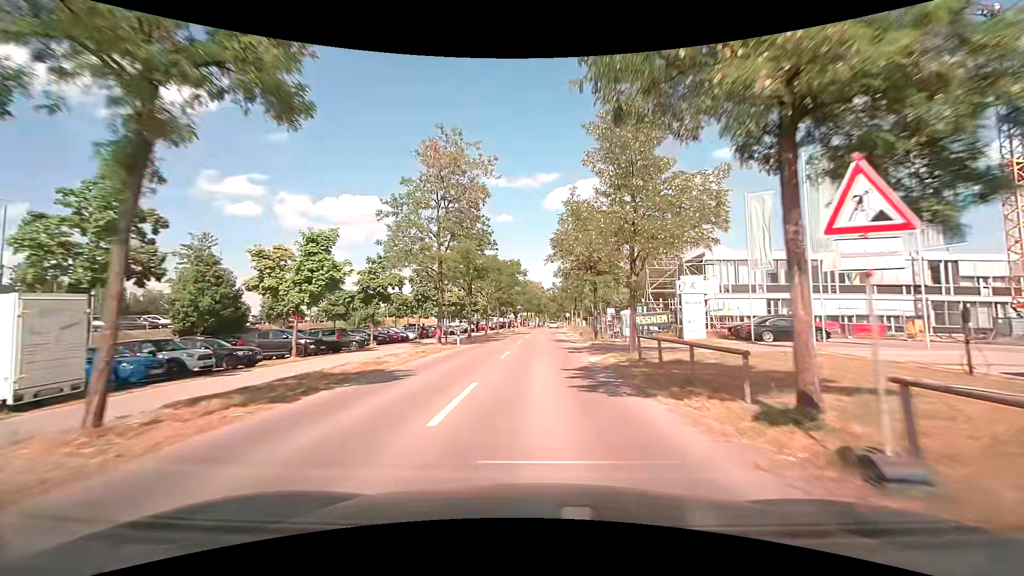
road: tertiary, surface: asphalt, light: Day
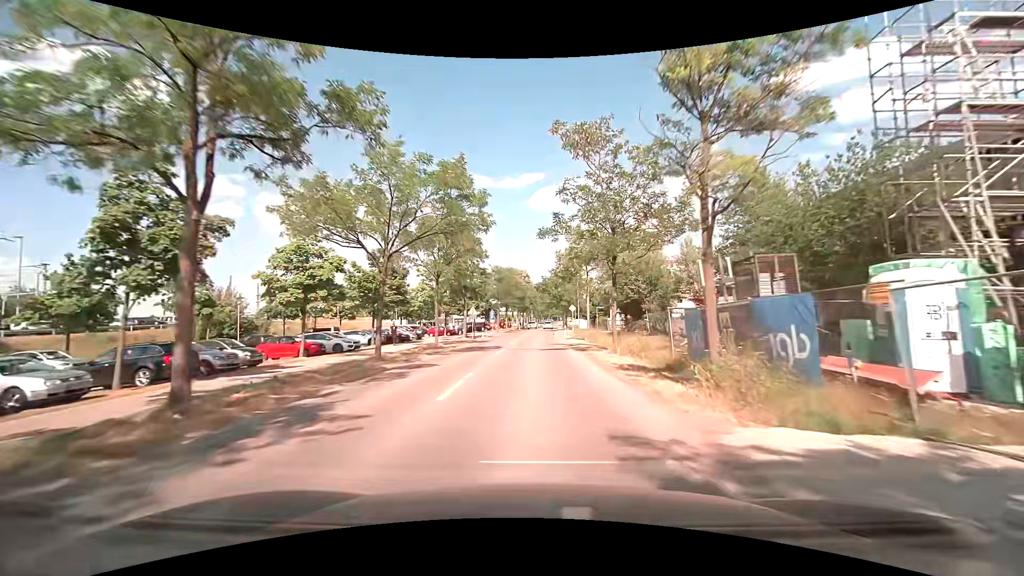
(+0.2, +34.2) m; +1°
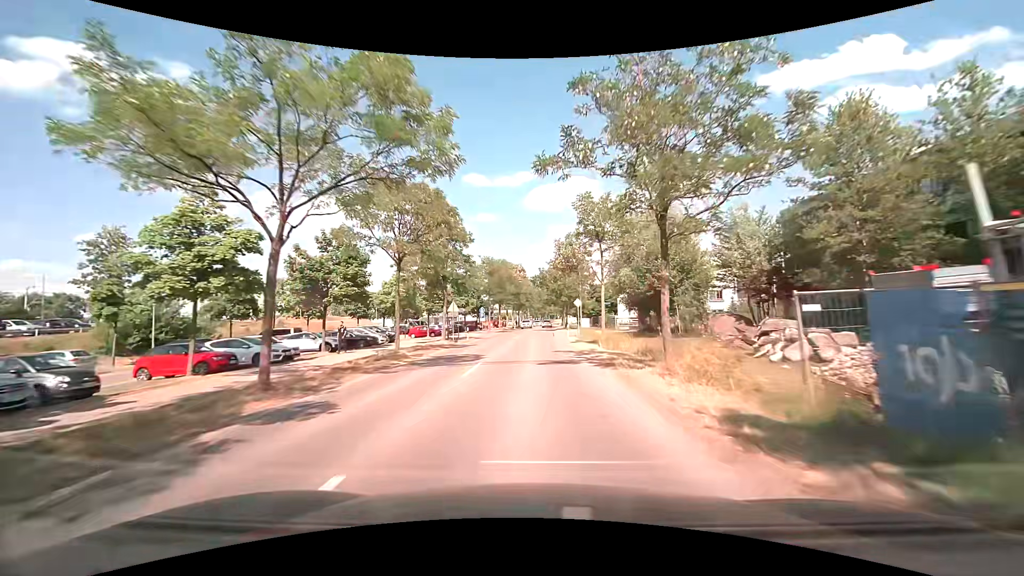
(0.0, +8.6) m; 0°
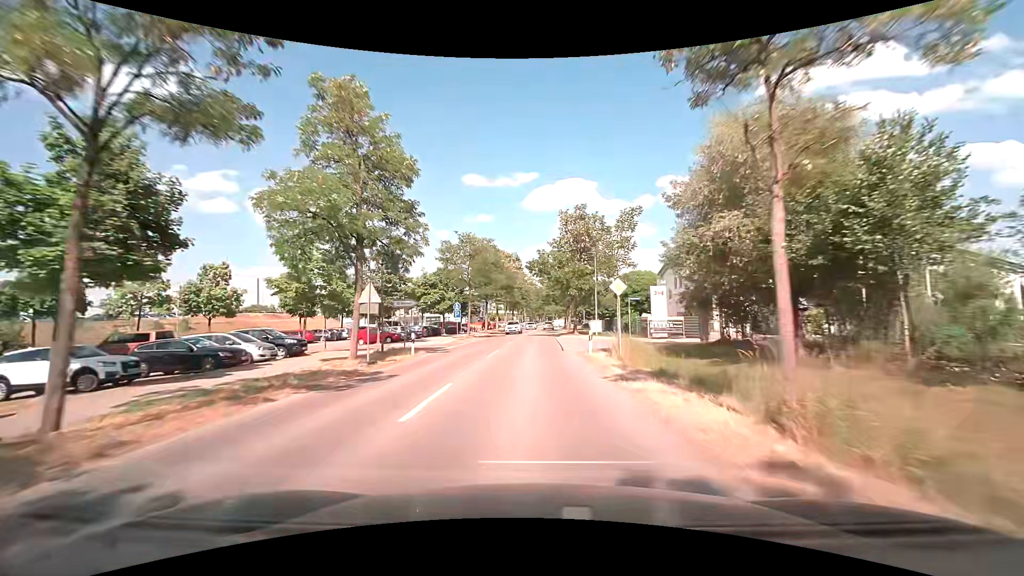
(0.0, +17.1) m; 0°
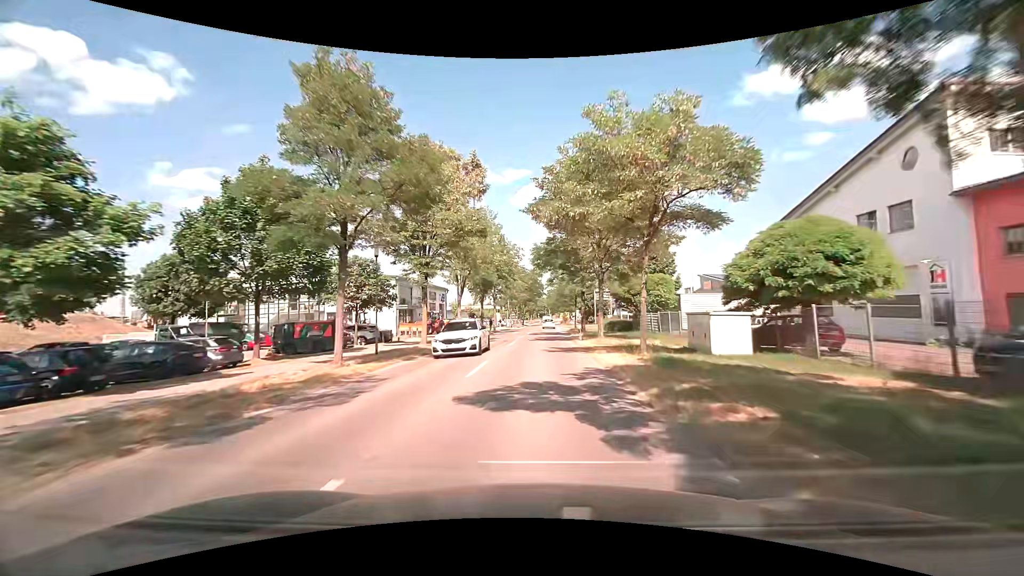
(+0.6, +42.8) m; +2°
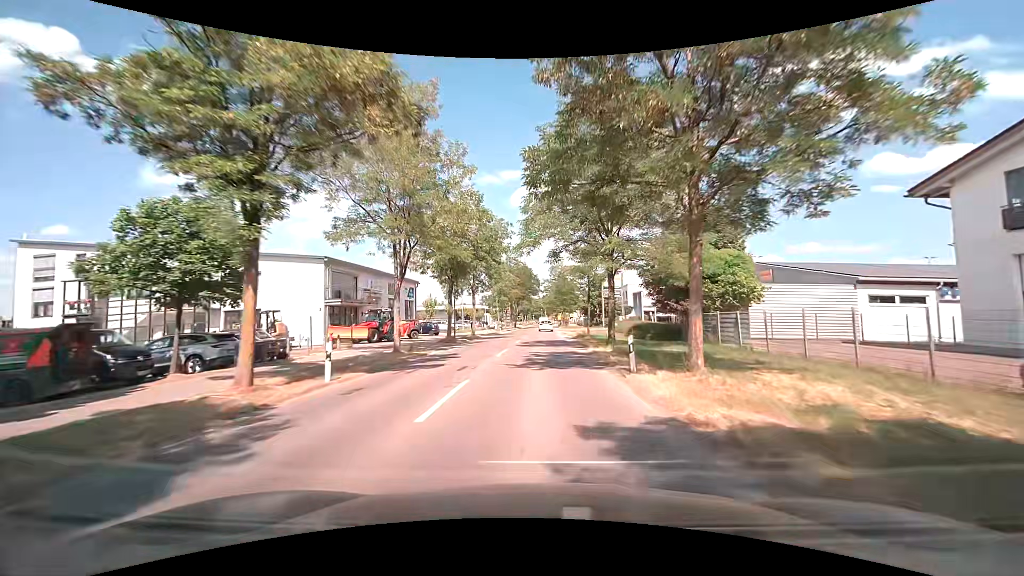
(+0.1, +17.1) m; +1°
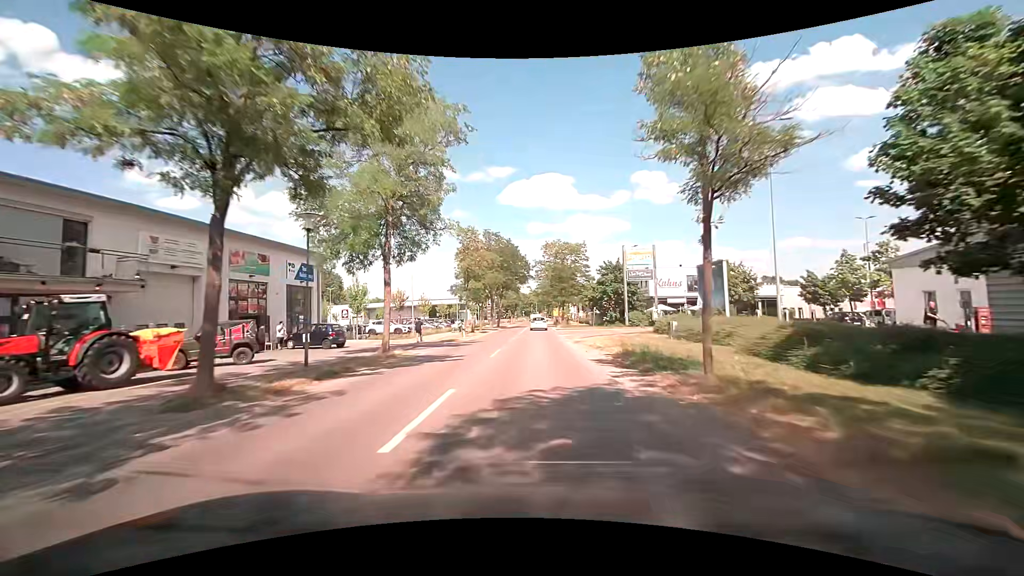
(+0.3, +25.4) m; 0°
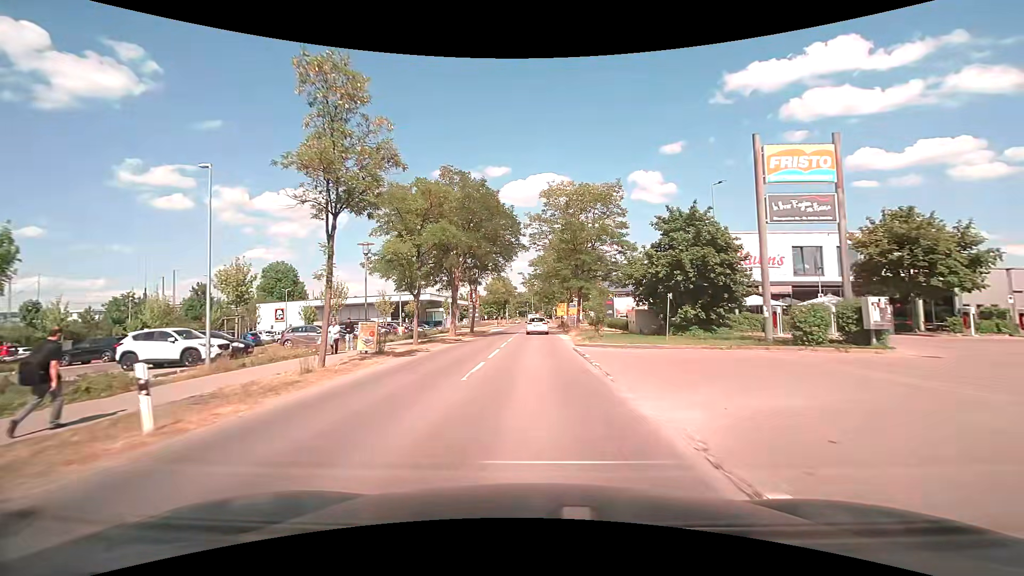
(+0.5, +29.9) m; +1°
(0, +10) (0, +20) (0, +30) (0, +40) (0, +50) (0, +60) (0, +70) (0, +80) (0, +90) (0, +100) m
